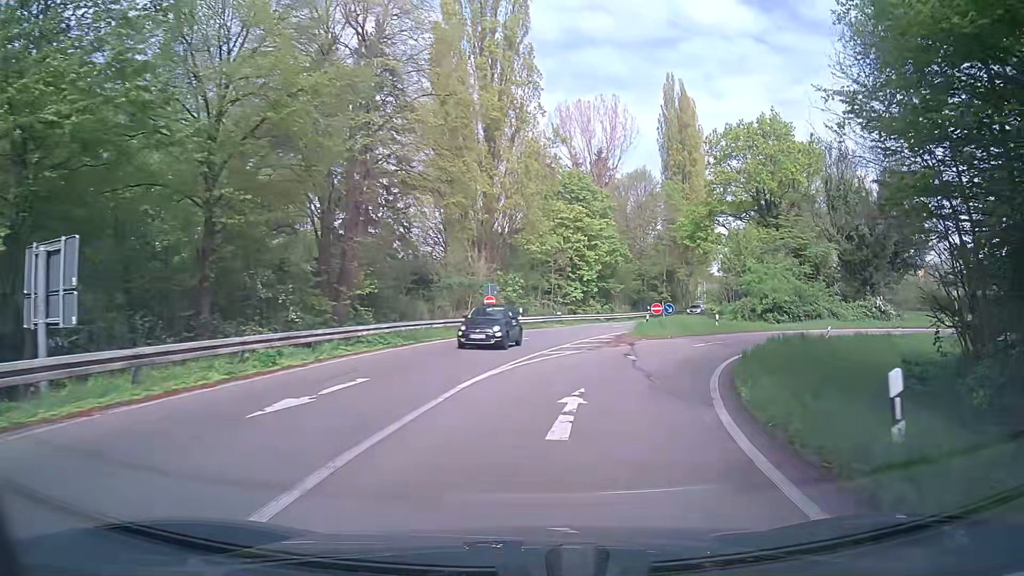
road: trunk_link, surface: asphalt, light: Day
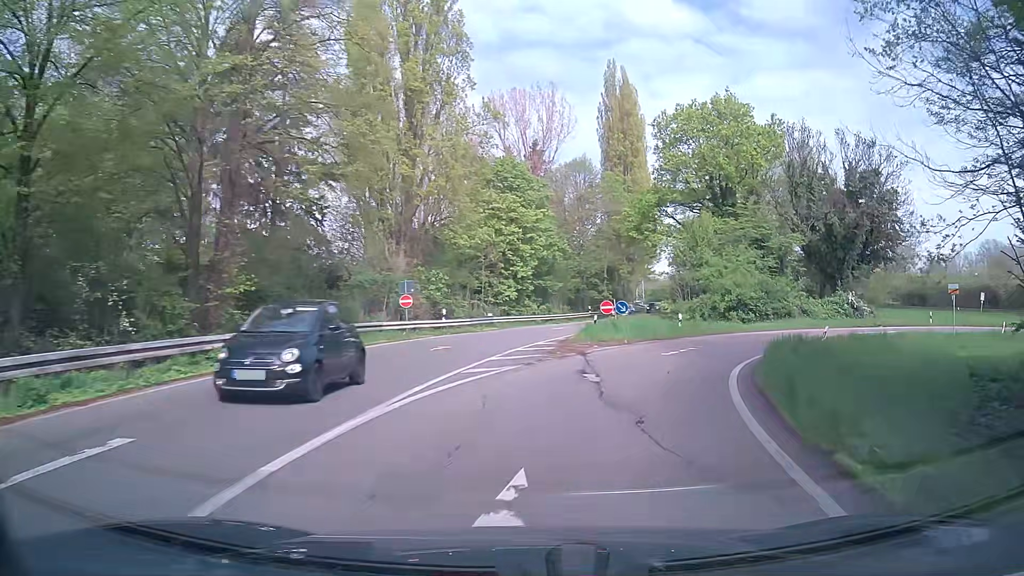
(+0.3, +6.4) m; +5°
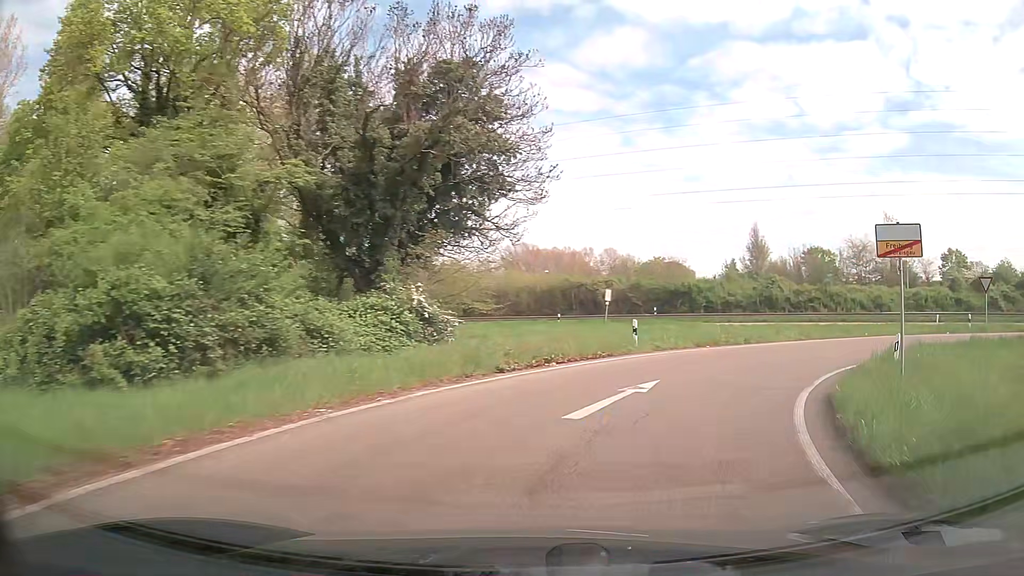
(+10.3, +27.8) m; +44°
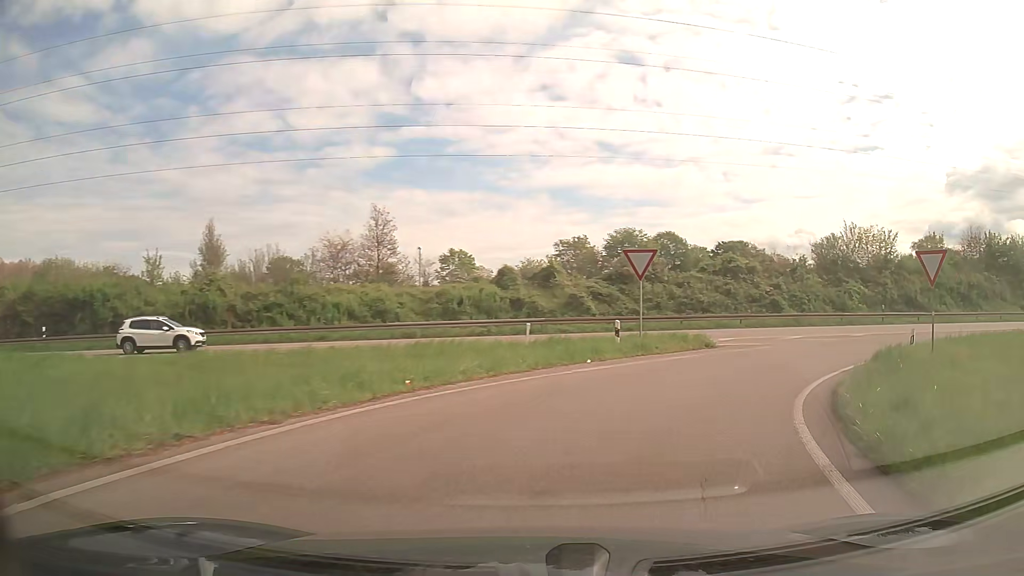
(+8.6, +19.9) m; +46°
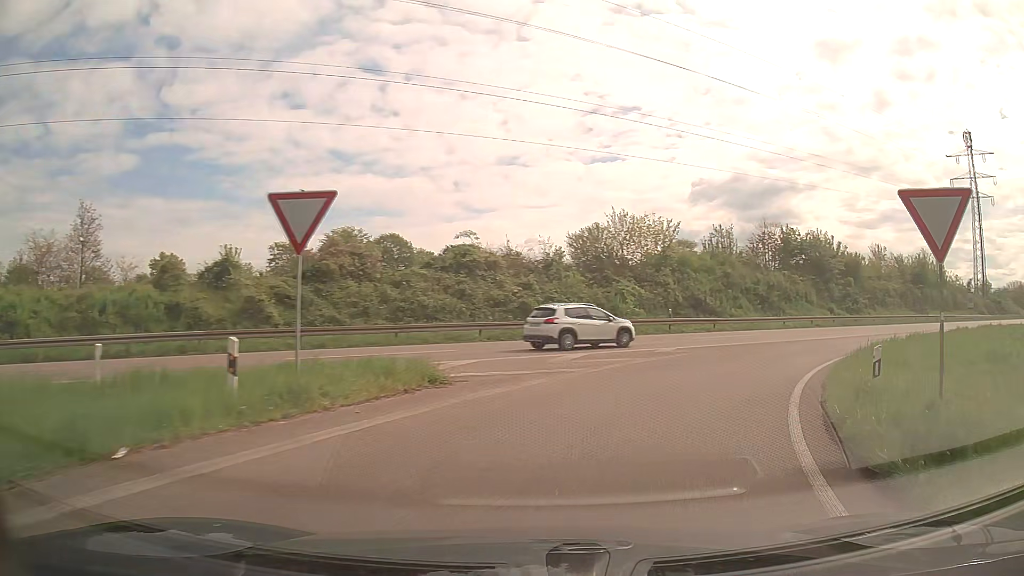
(+2.2, +10.9) m; +23°
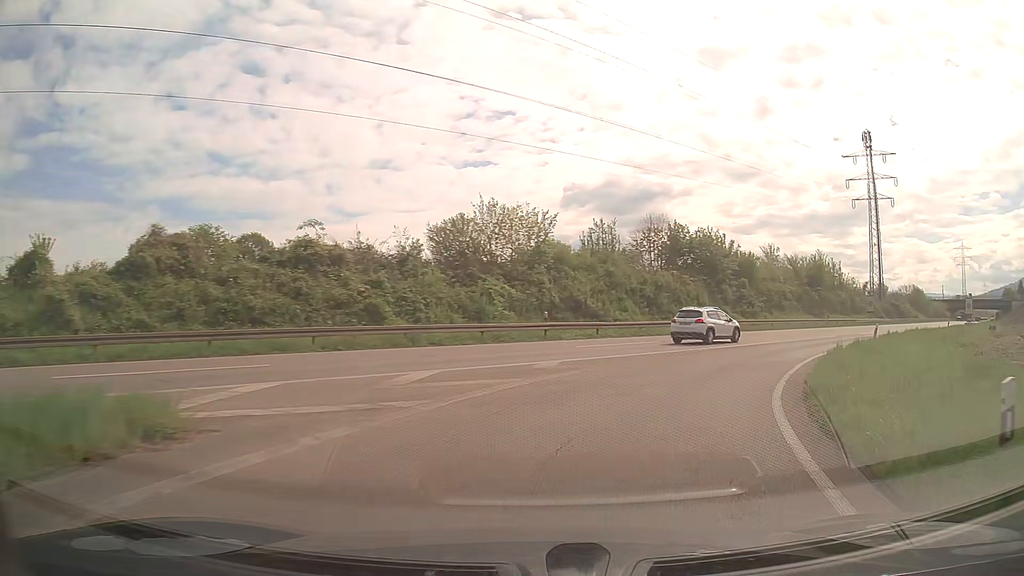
(+0.6, +5.7) m; +11°
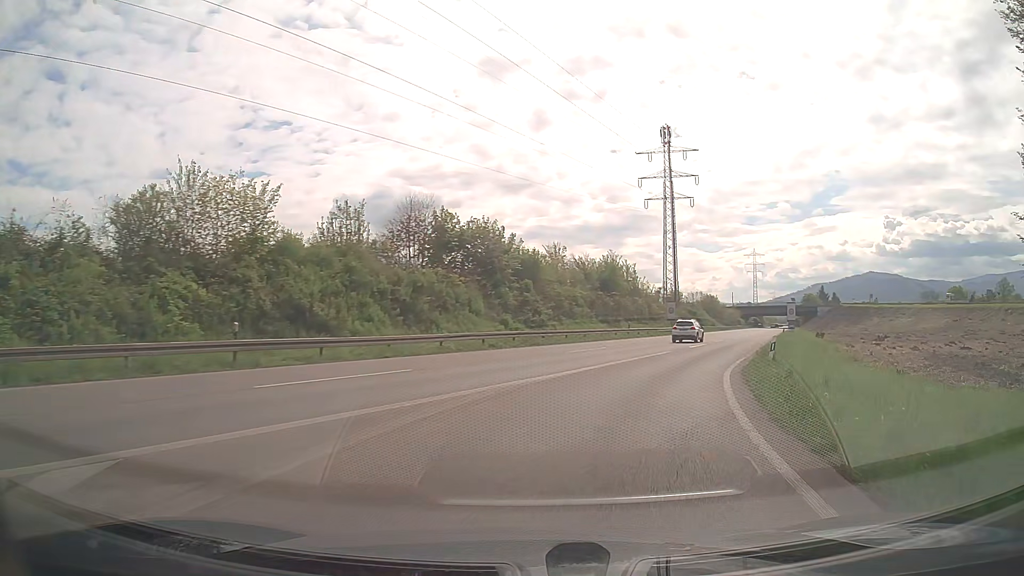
(+2.1, +11.8) m; +19°
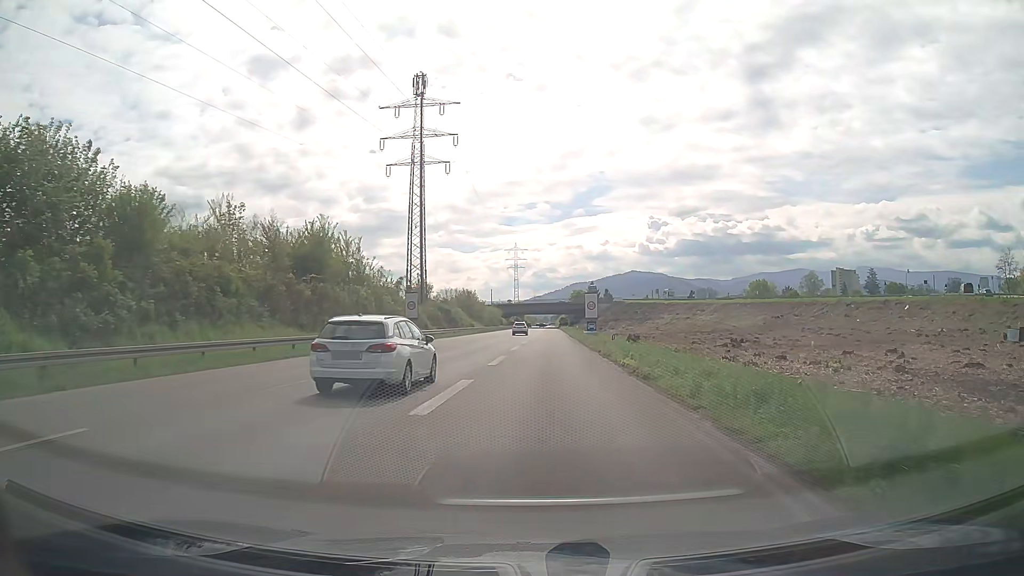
(+6.5, +26.2) m; +21°
(0, +10) (0, +20) (+1, +30) (+1, +40) (+1, +50) (+2, +60) (+2, +70) (+2, +80) (+2, +90) (+2, +100) m
